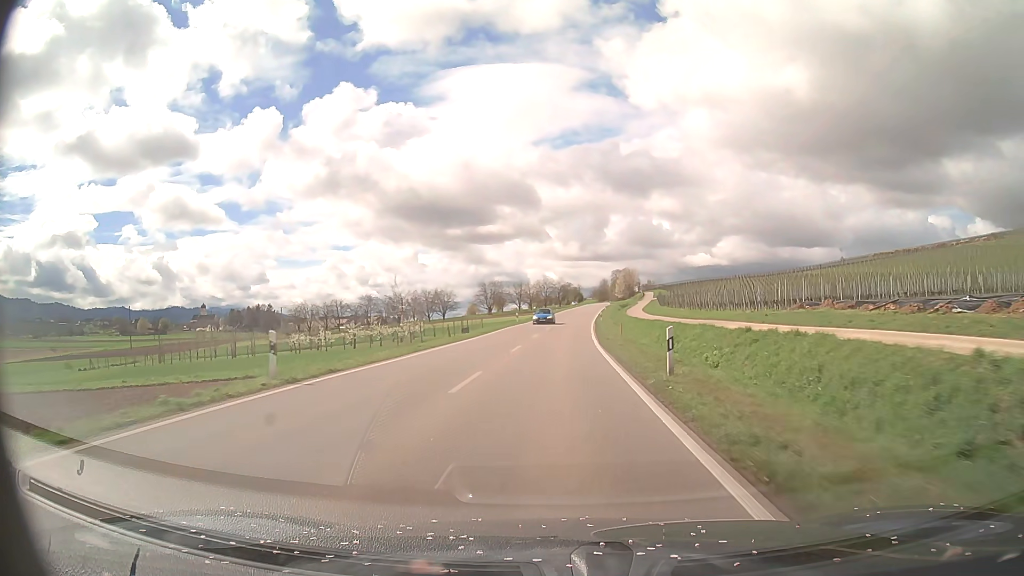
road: primary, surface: asphalt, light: Day
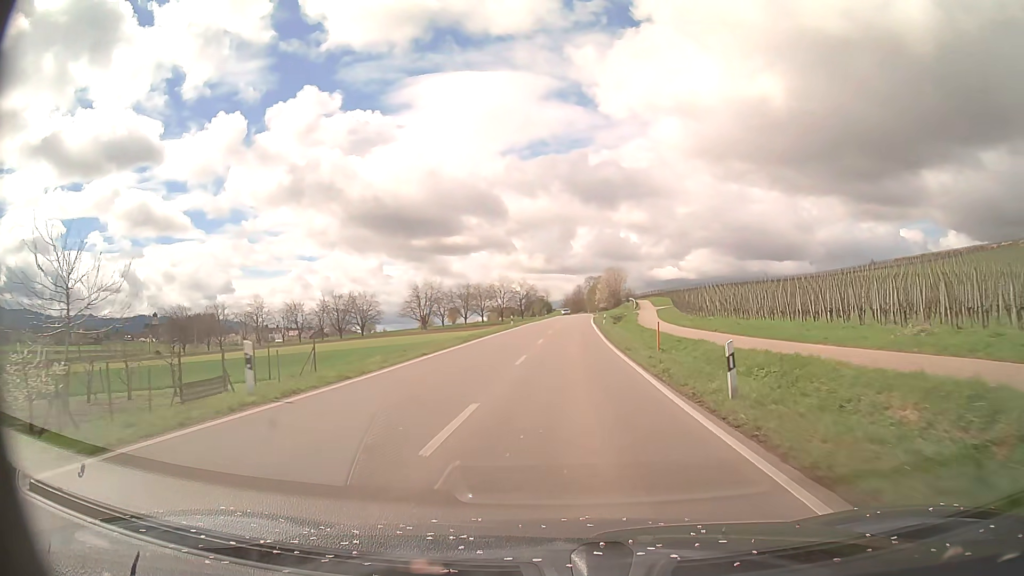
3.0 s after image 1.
(+1.0, +52.6) m; +3°
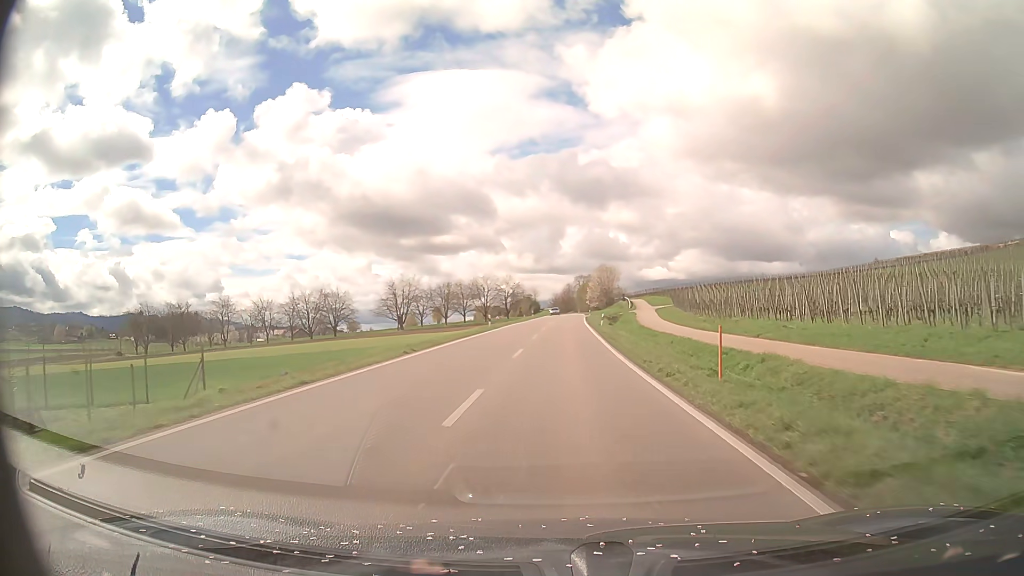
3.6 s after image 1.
(+0.1, +10.5) m; +1°
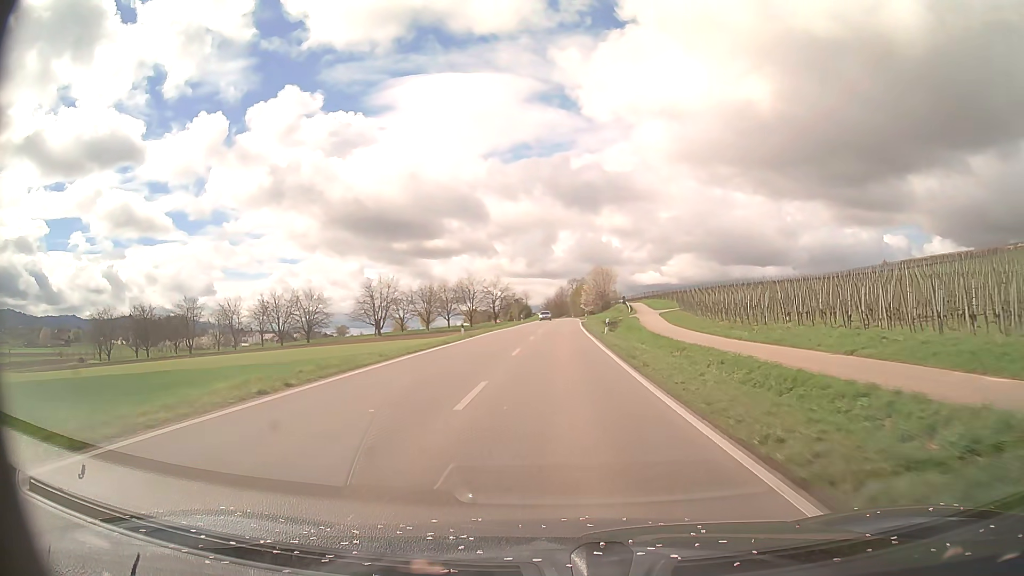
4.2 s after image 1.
(+0.1, +10.5) m; +1°
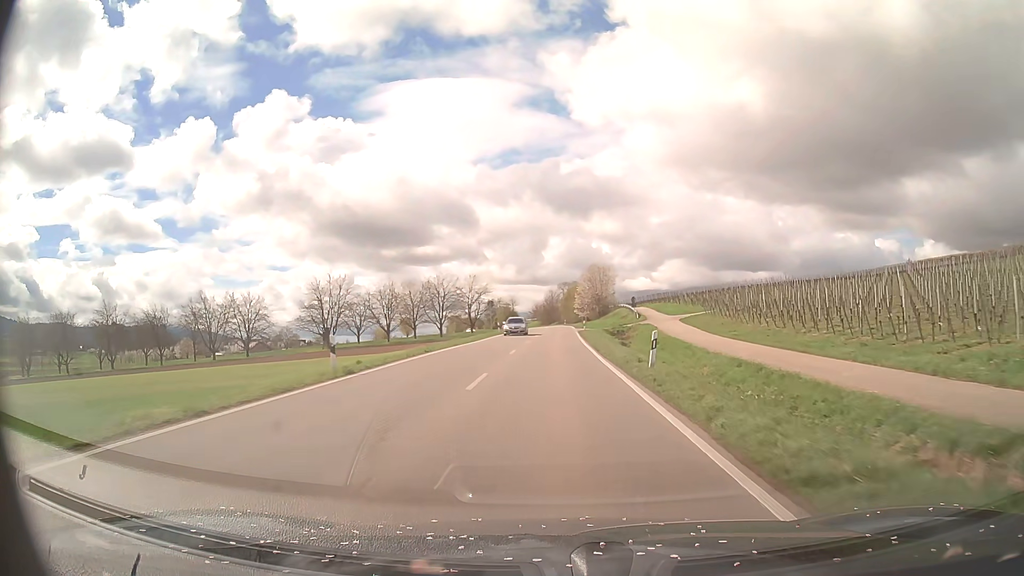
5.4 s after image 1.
(+0.2, +21.0) m; +1°
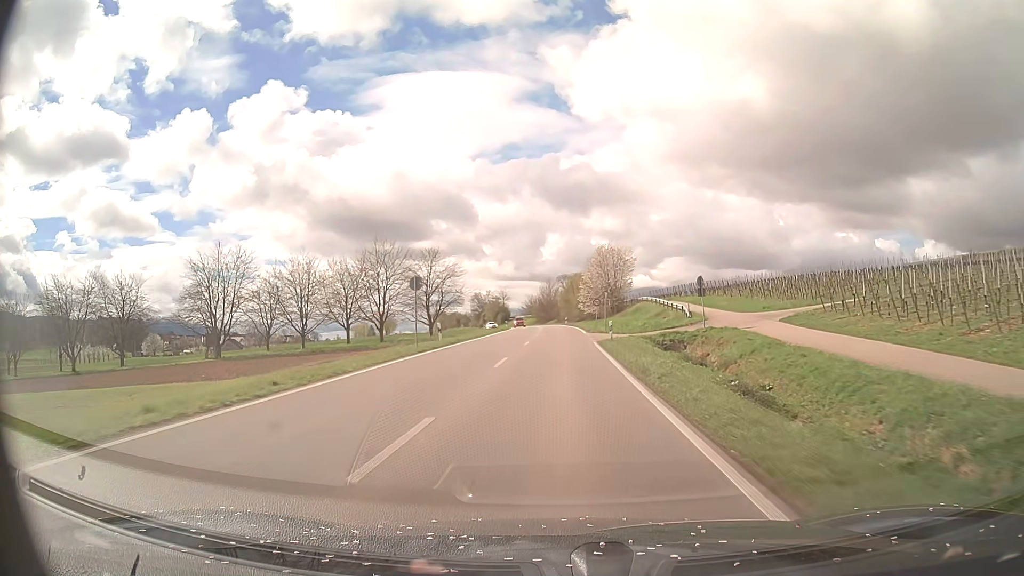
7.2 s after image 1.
(+0.1, +31.4) m; 0°
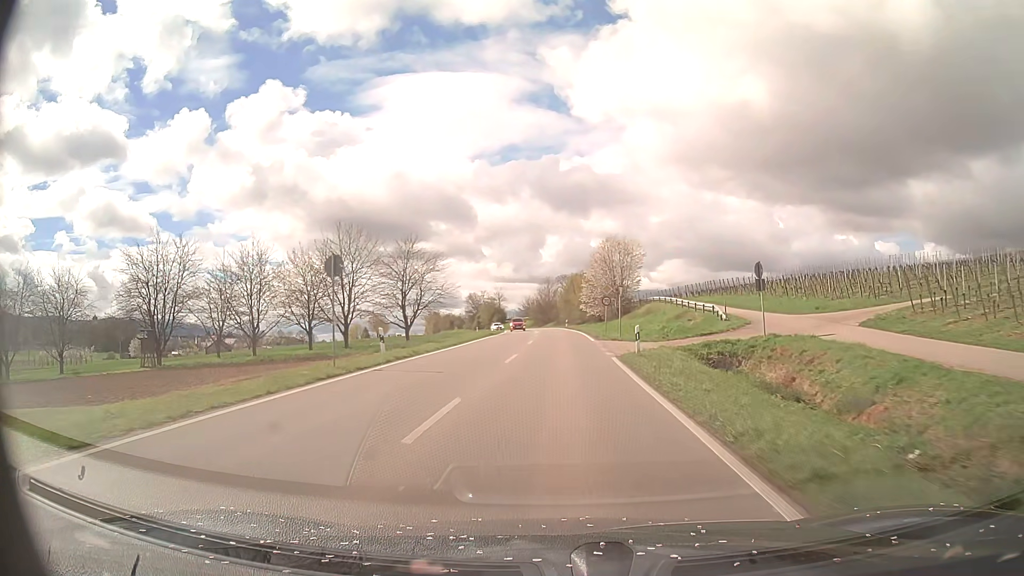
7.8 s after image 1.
(0.0, +10.5) m; 0°
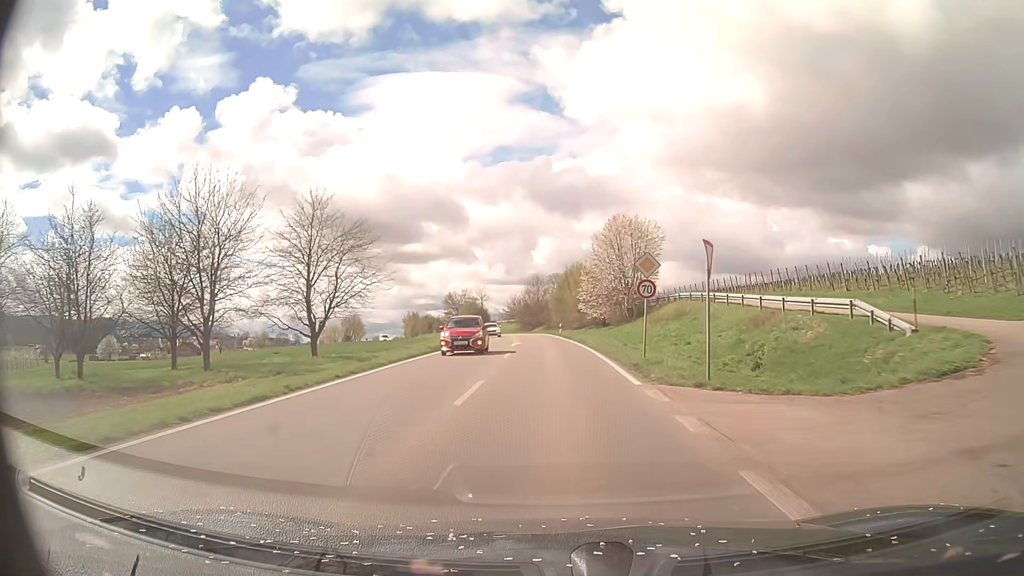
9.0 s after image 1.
(+0.2, +21.0) m; +1°
(0, +10) (0, +20) (0, +30) (-1, +40) (-1, +50) (-2, +60) (-3, +70) (-5, +80) (-7, +90) (-9, +99) m
